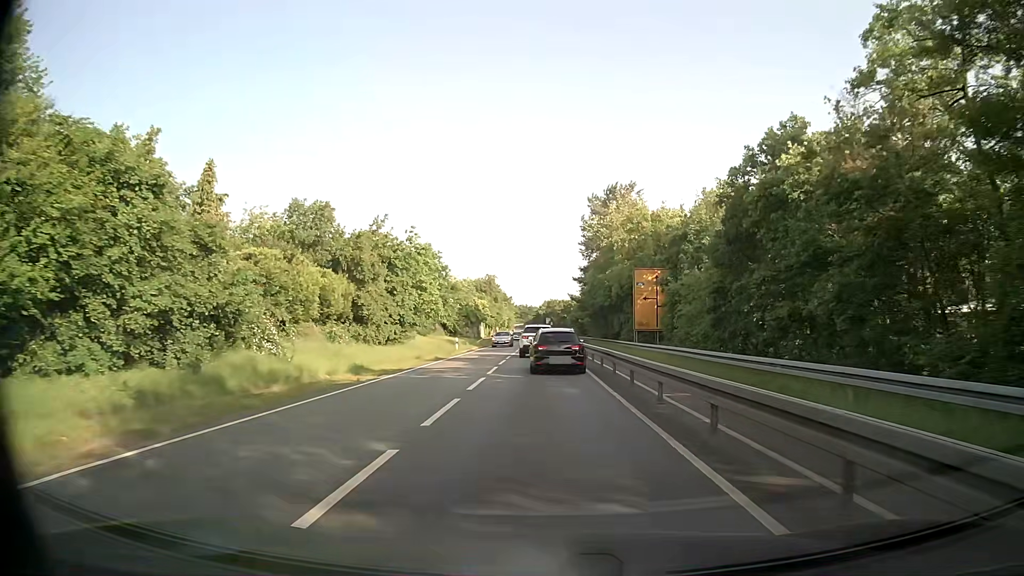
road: tertiary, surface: asphalt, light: Day
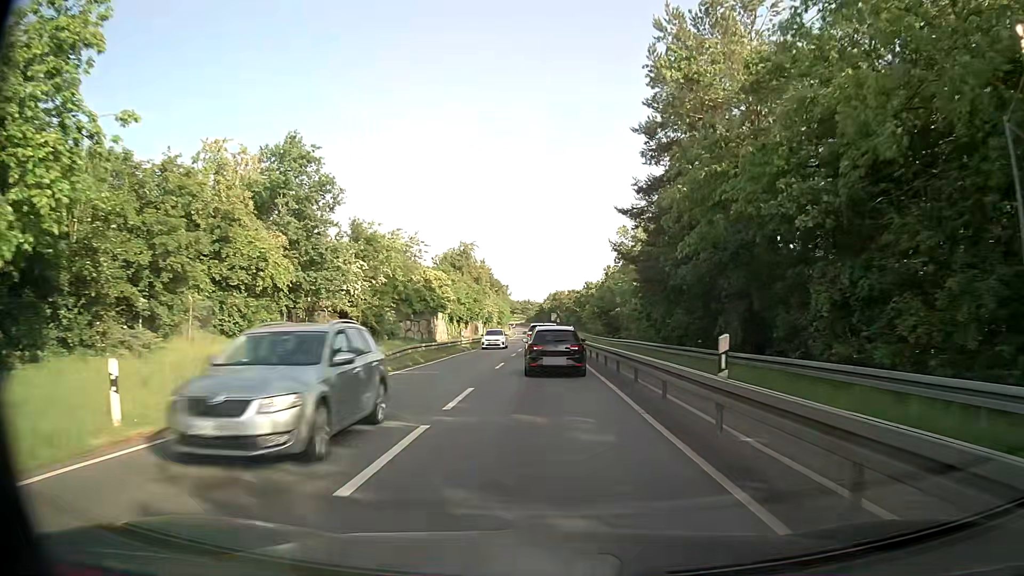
(-0.5, +40.4) m; -1°
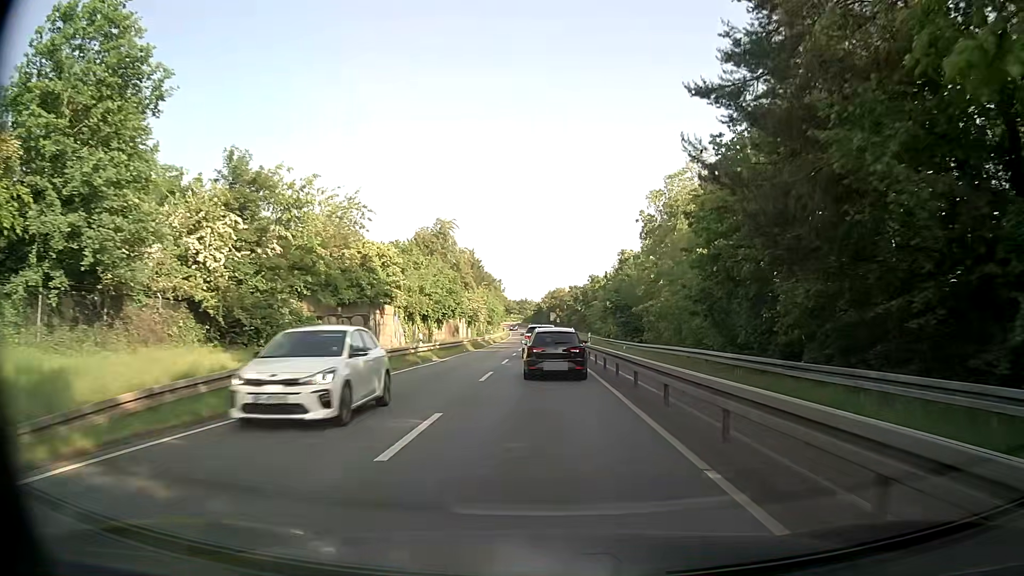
(0.0, +16.5) m; 0°
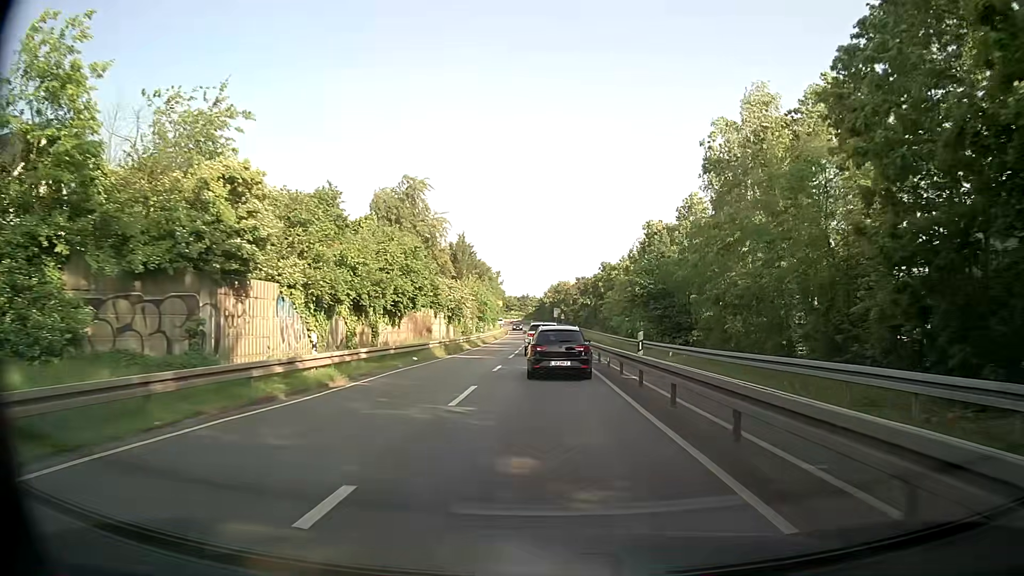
(0.0, +16.4) m; 0°
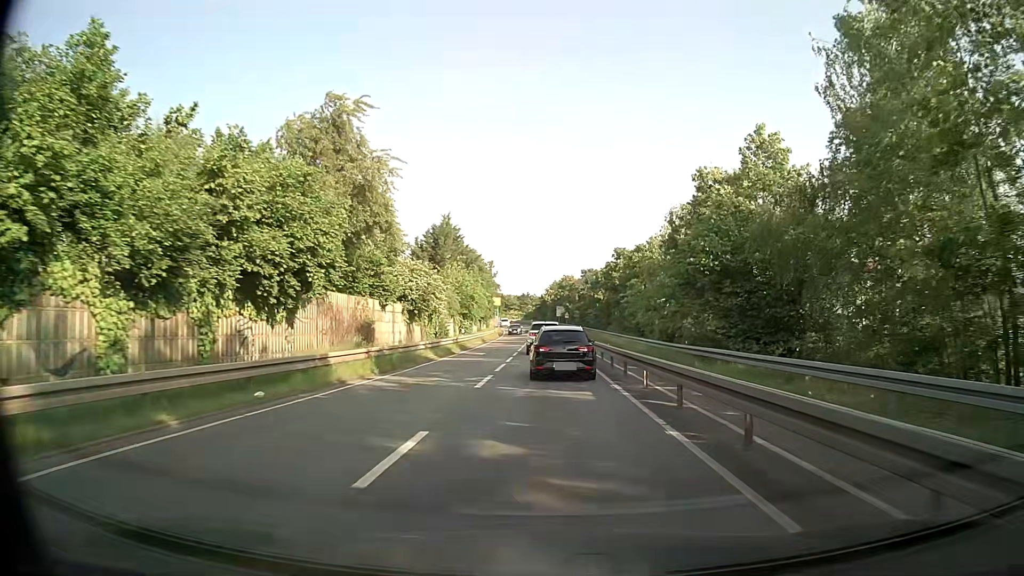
(0.0, +16.3) m; +1°
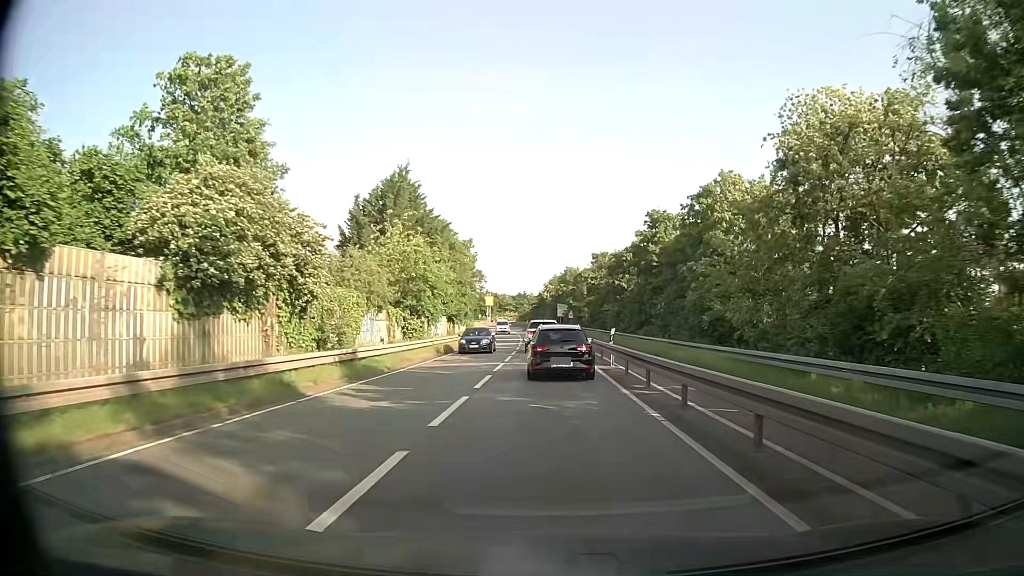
(-0.2, +24.4) m; 0°
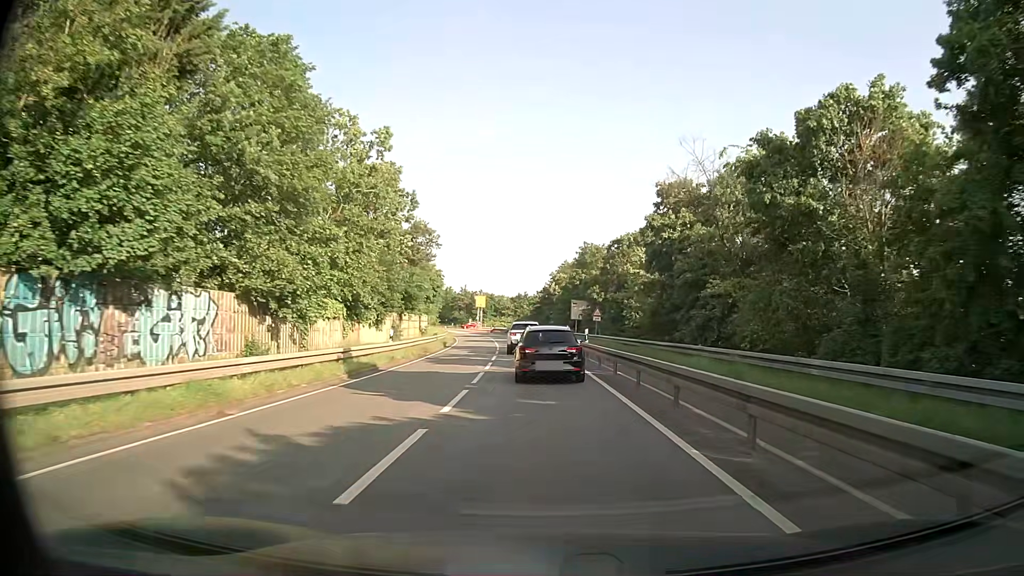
(+0.1, +40.3) m; -1°
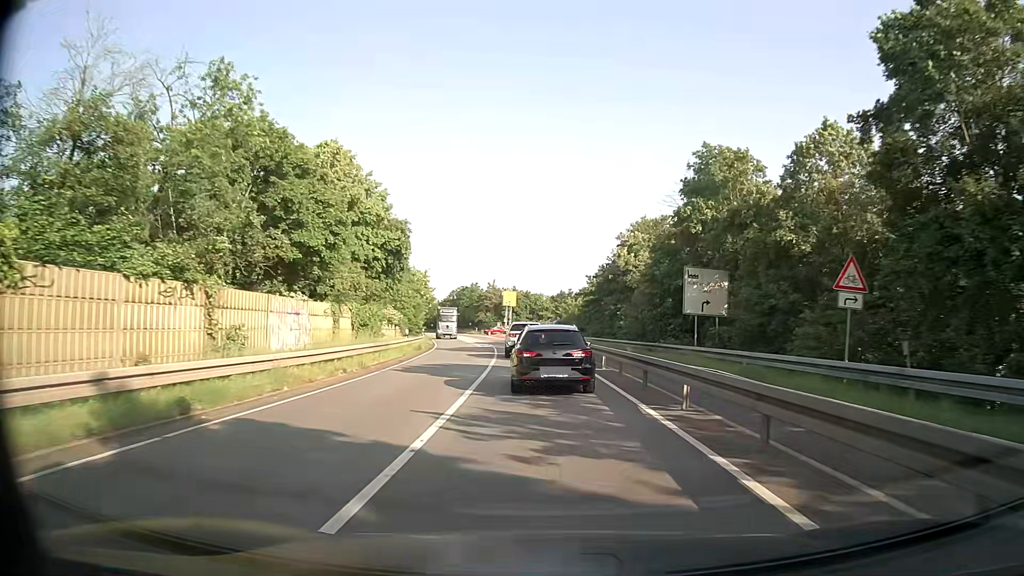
(-0.9, +40.0) m; -3°
(0, +10) (0, +20) (-1, +30) (-1, +40) (-2, +50) (-3, +60) (-4, +70) (-6, +80) (-7, +90) (-9, +99) m
